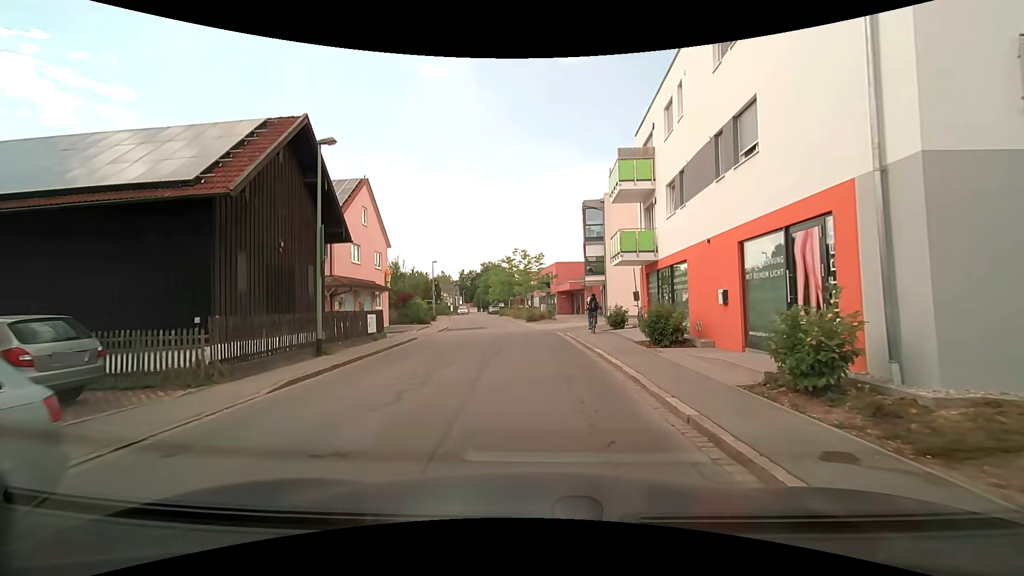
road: residential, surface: asphalt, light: Day
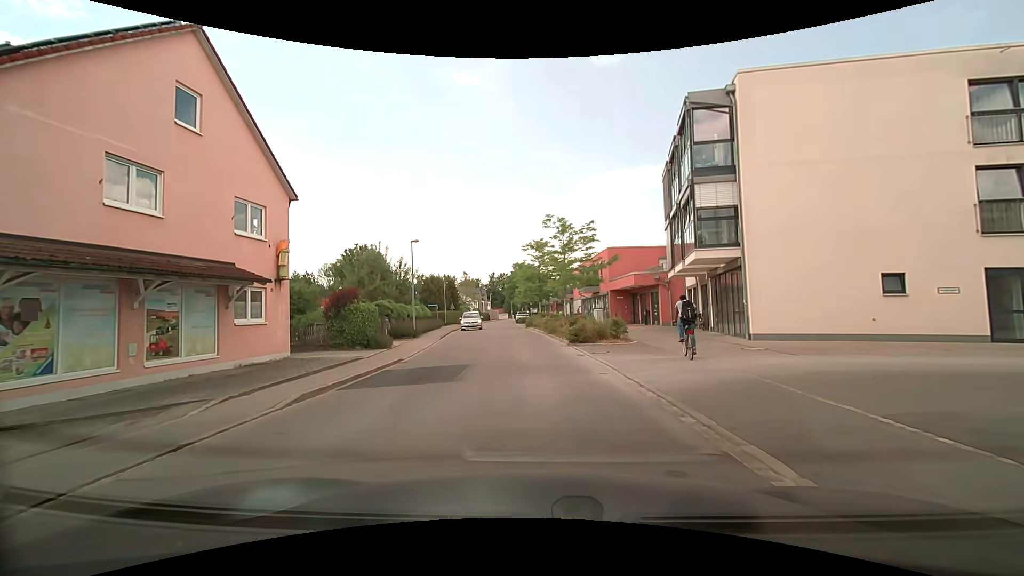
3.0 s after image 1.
(-0.2, +21.0) m; -3°
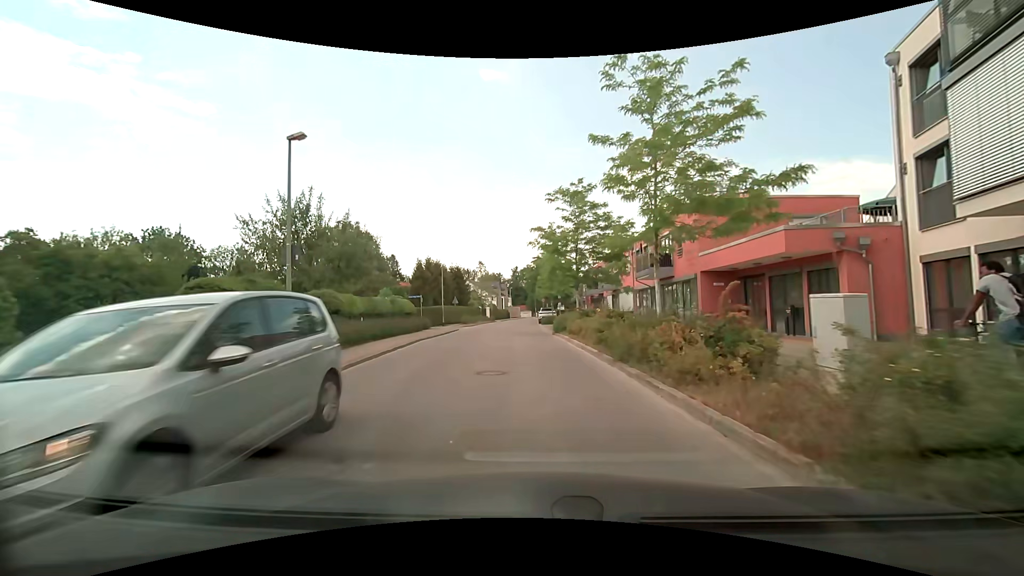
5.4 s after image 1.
(-0.7, +18.9) m; -2°
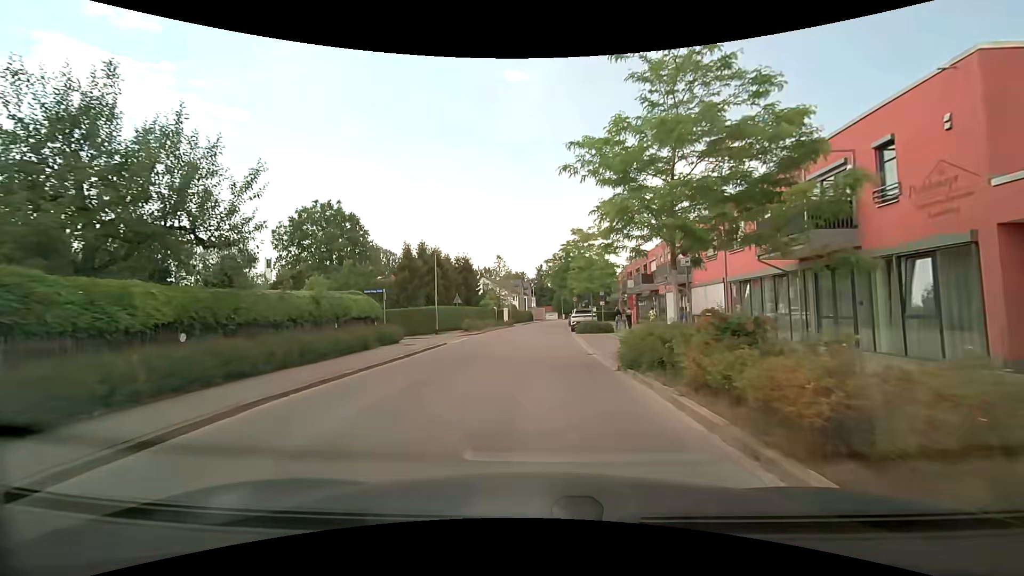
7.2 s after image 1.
(-0.7, +15.0) m; -4°
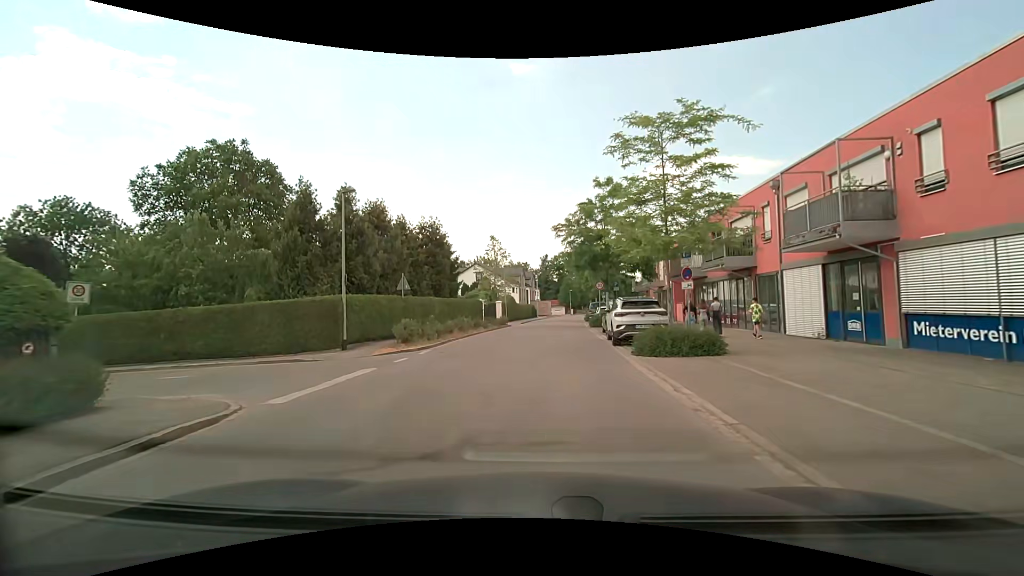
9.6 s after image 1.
(0.0, +18.3) m; 0°
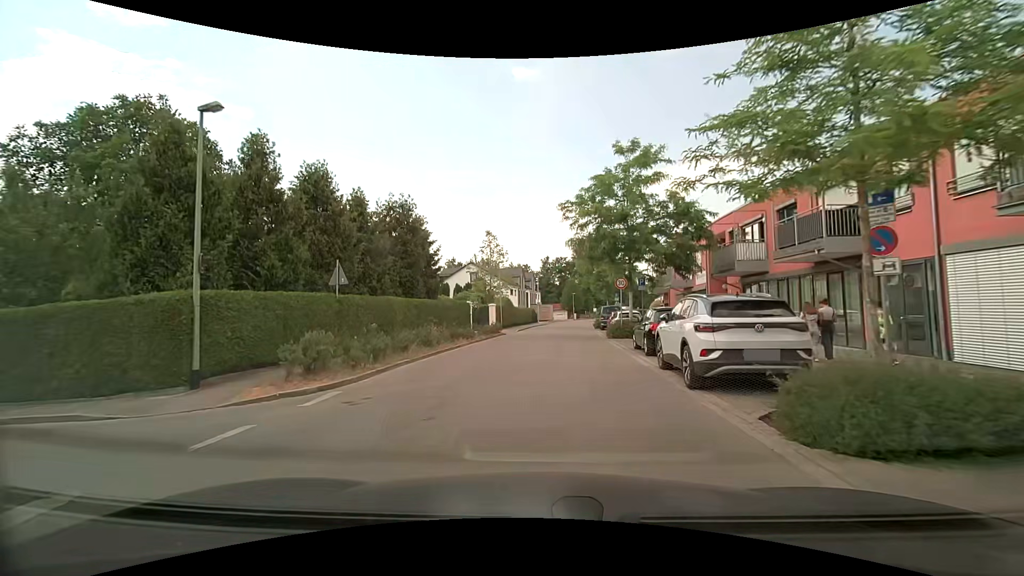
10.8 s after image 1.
(0.0, +8.3) m; 0°
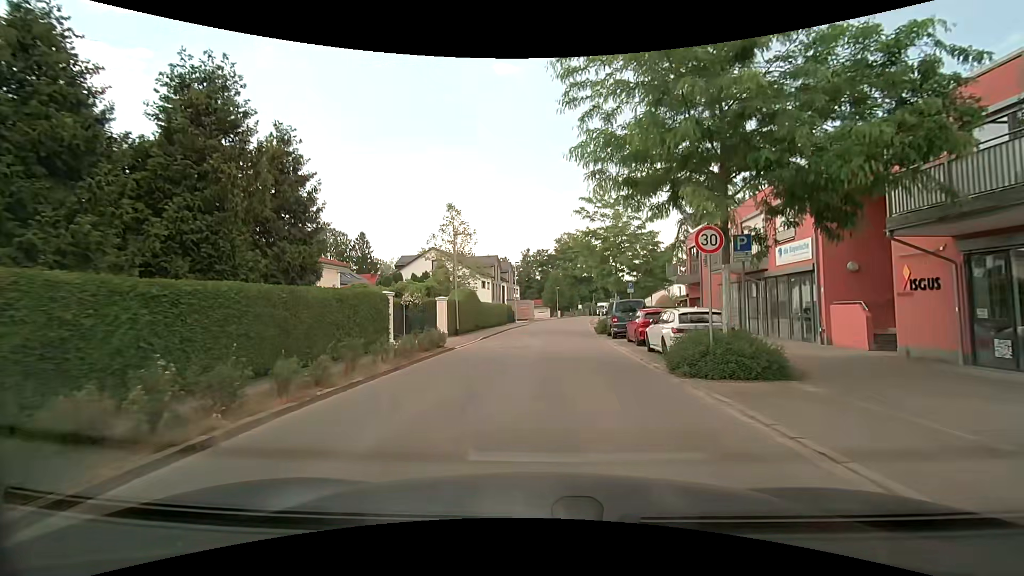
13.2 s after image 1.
(+0.1, +15.3) m; +1°
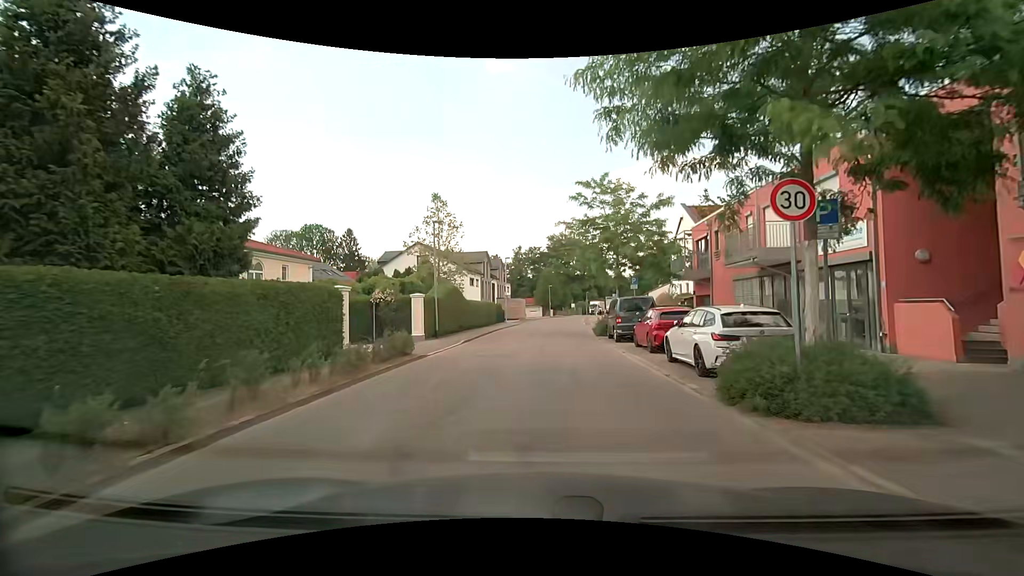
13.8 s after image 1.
(+0.1, +3.8) m; +2°
(0, +10) (0, +20) (+1, +30) (+1, +40) (+2, +50) (+3, +60) (+4, +70) (+5, +80) (+7, +90) (+9, +99) m
